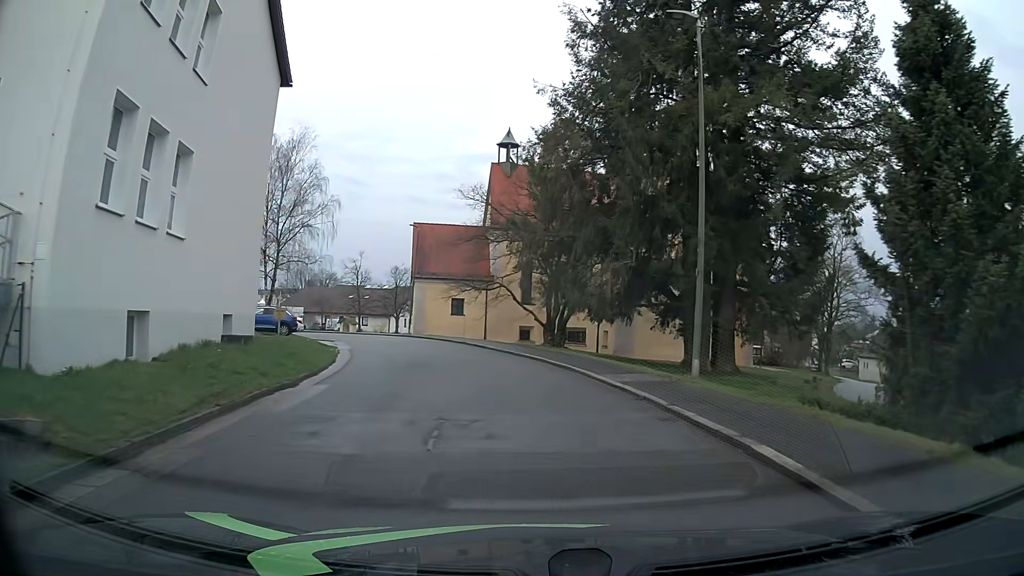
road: residential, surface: asphalt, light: Day
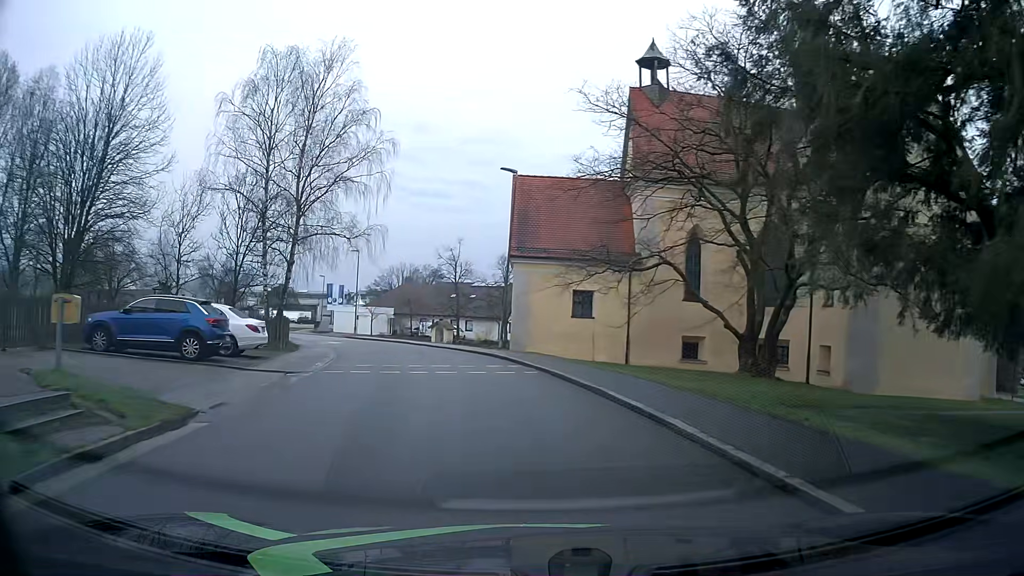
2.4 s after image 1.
(-1.7, +20.2) m; -11°
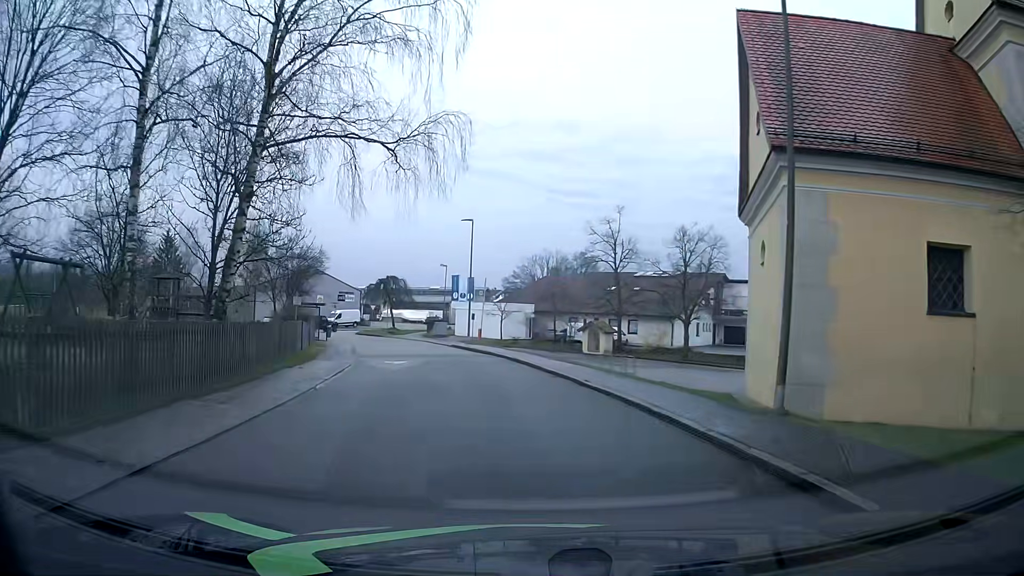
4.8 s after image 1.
(-2.1, +20.3) m; -13°
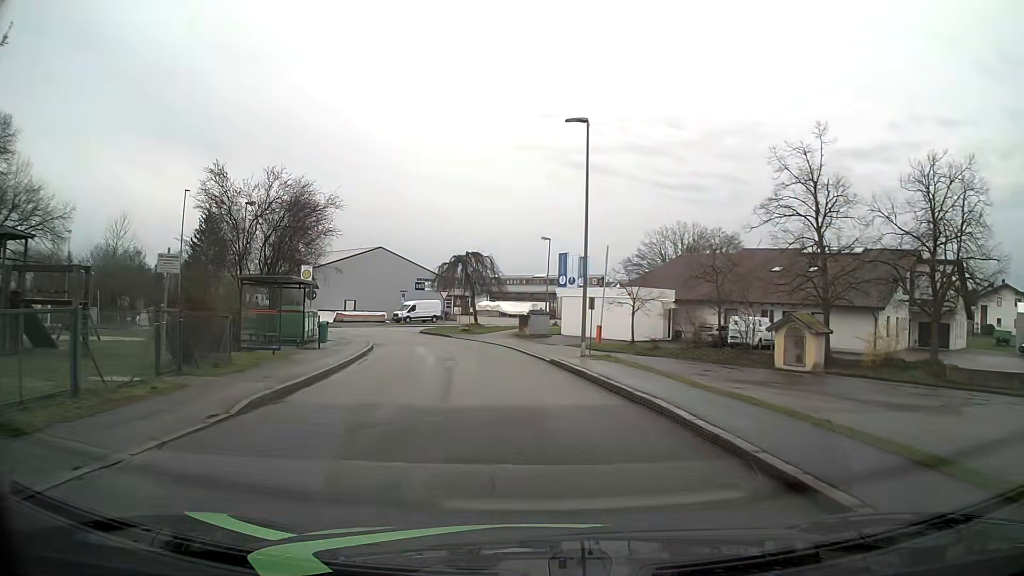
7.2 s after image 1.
(-1.7, +21.1) m; -8°
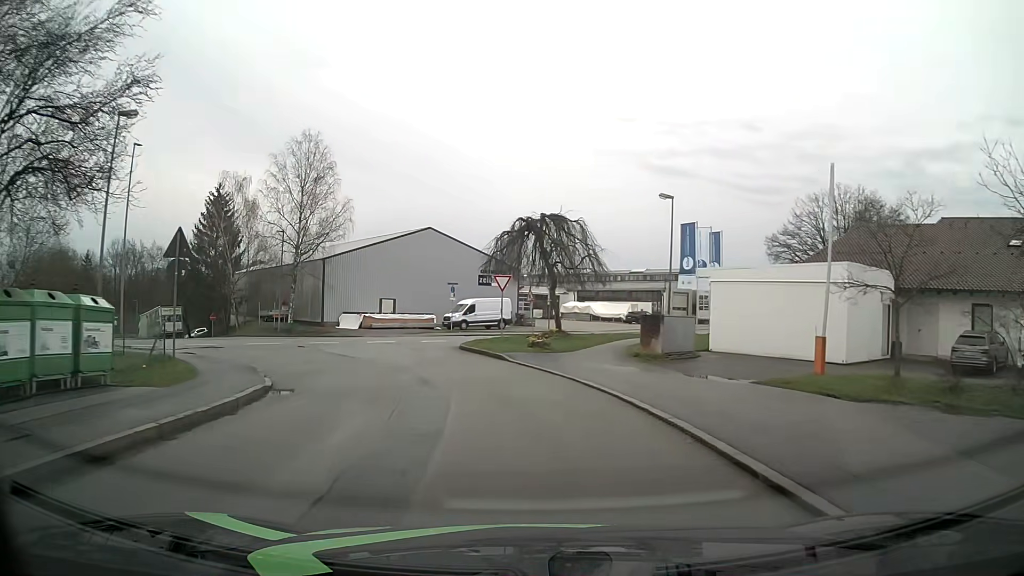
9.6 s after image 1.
(-1.5, +21.1) m; -8°
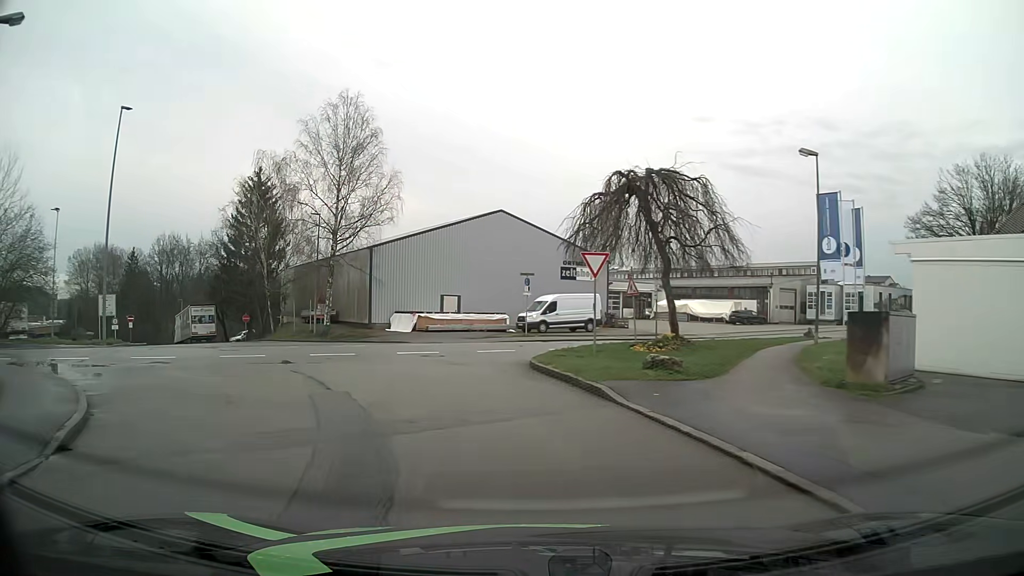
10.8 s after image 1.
(-0.5, +10.0) m; -7°
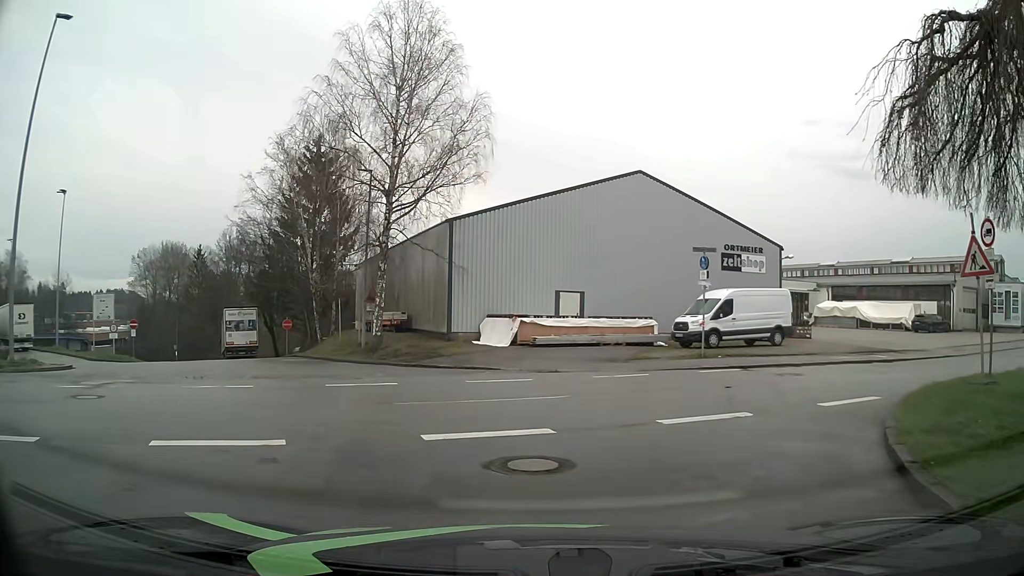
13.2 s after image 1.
(-1.7, +14.5) m; -9°
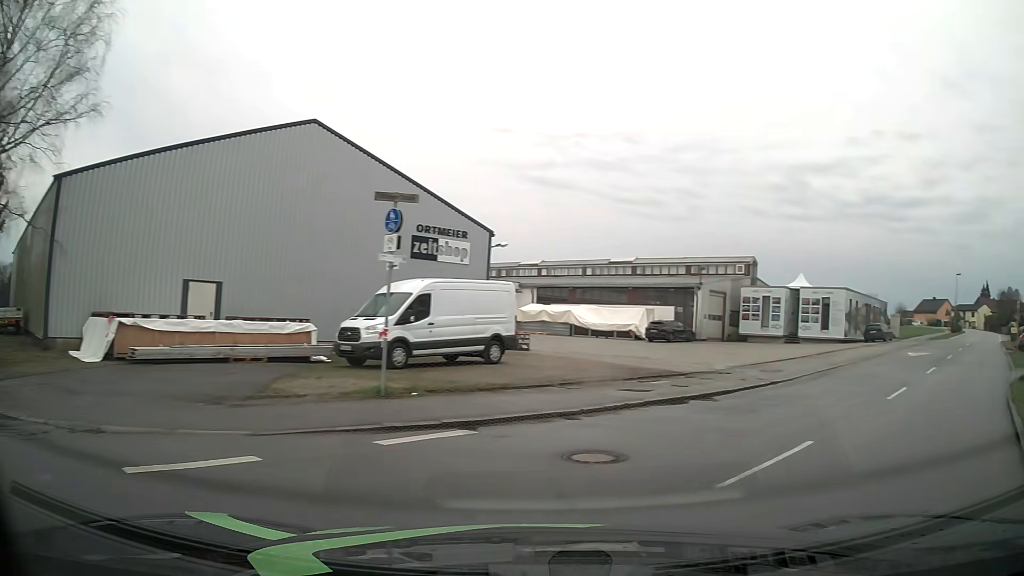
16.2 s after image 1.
(+1.5, +9.7) m; +26°
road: tertiary
(+4, +9) (+11, +16) (+17, +24) (+24, +31) (+31, +39) (+37, +46) (+44, +54) (+51, +61) (+57, +68) (+64, +76) m
